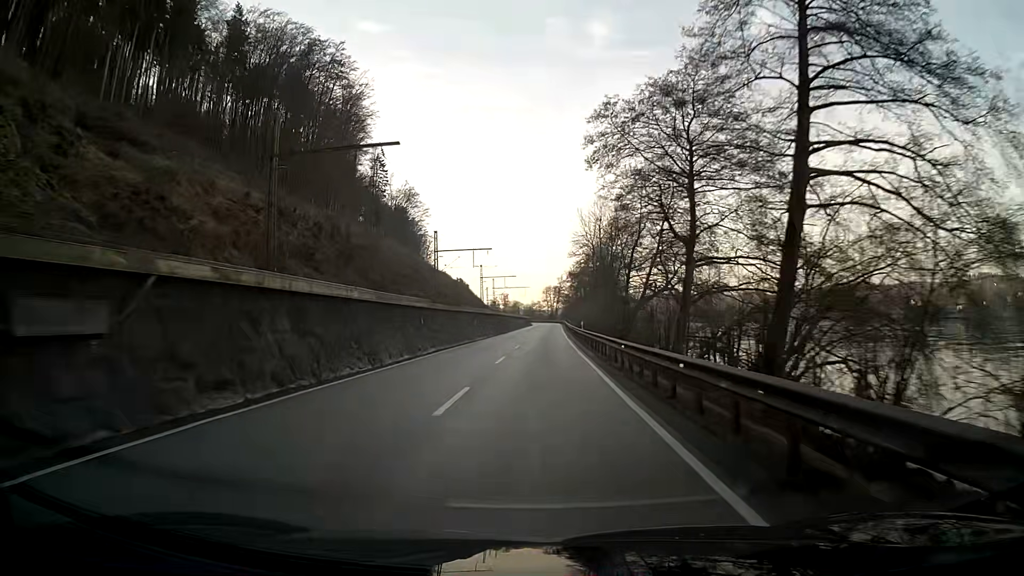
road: primary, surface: asphalt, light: Day
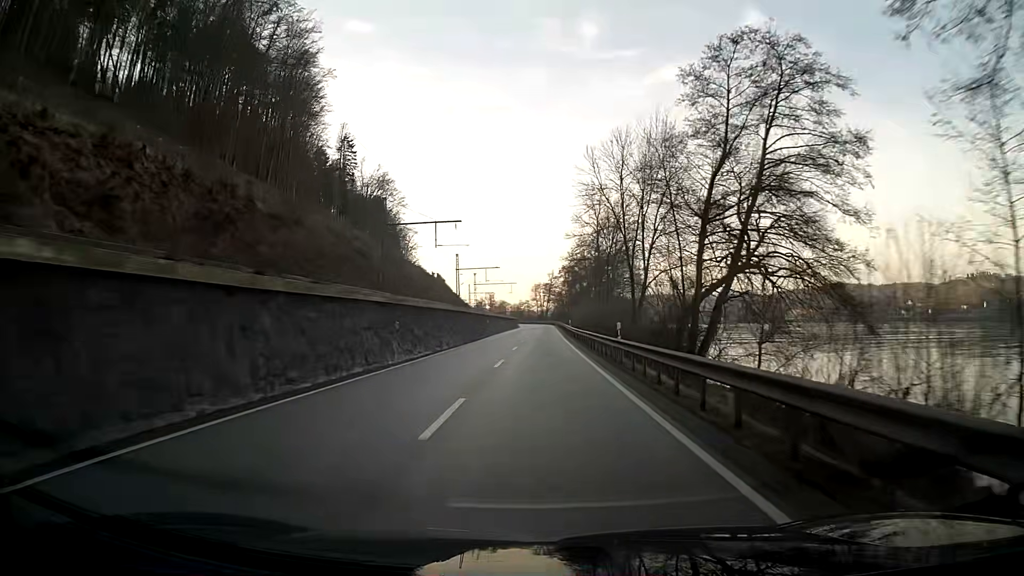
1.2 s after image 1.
(+0.2, +25.7) m; +1°
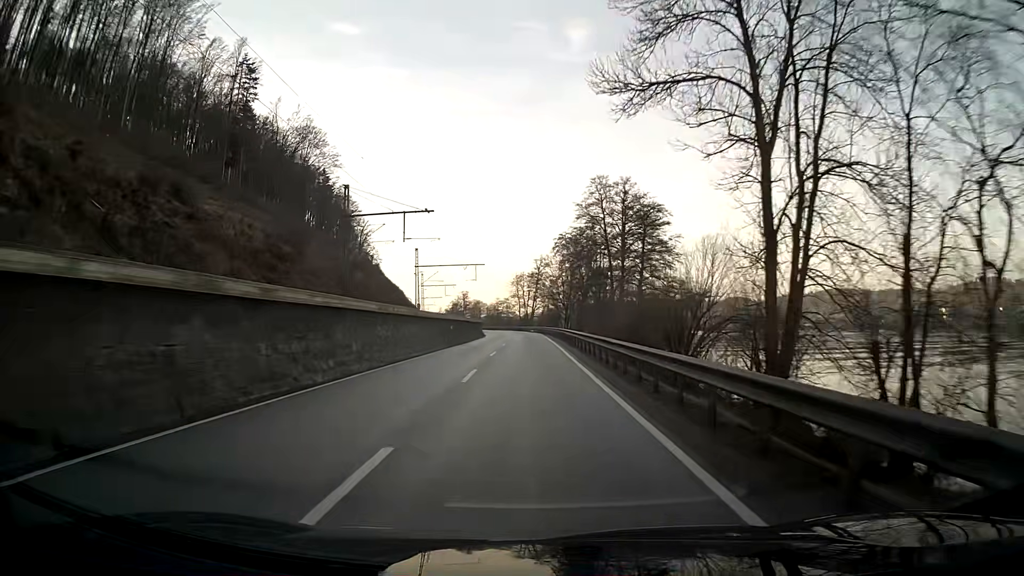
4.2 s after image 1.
(+0.8, +64.3) m; +1°
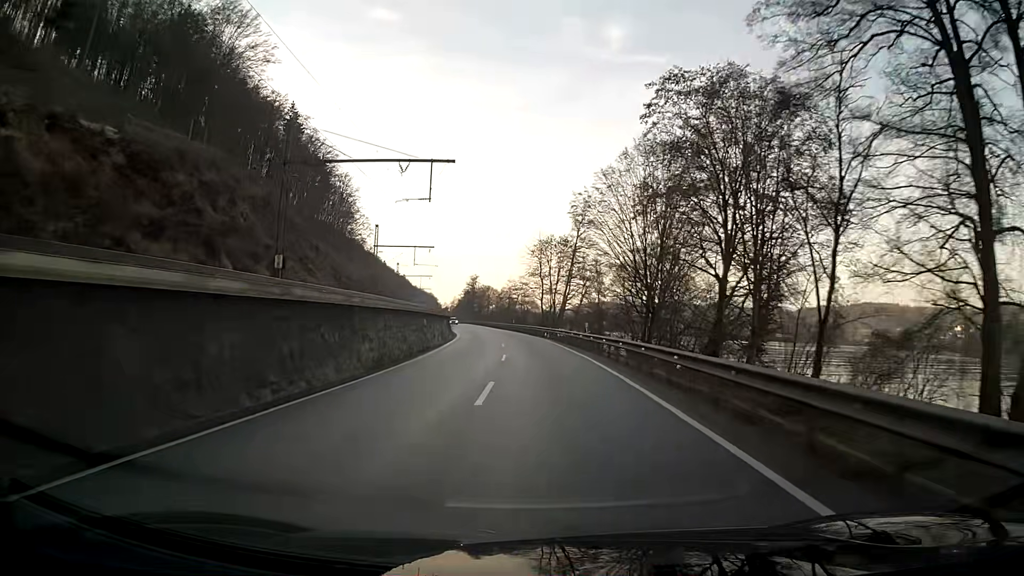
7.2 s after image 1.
(-1.0, +64.1) m; -2°
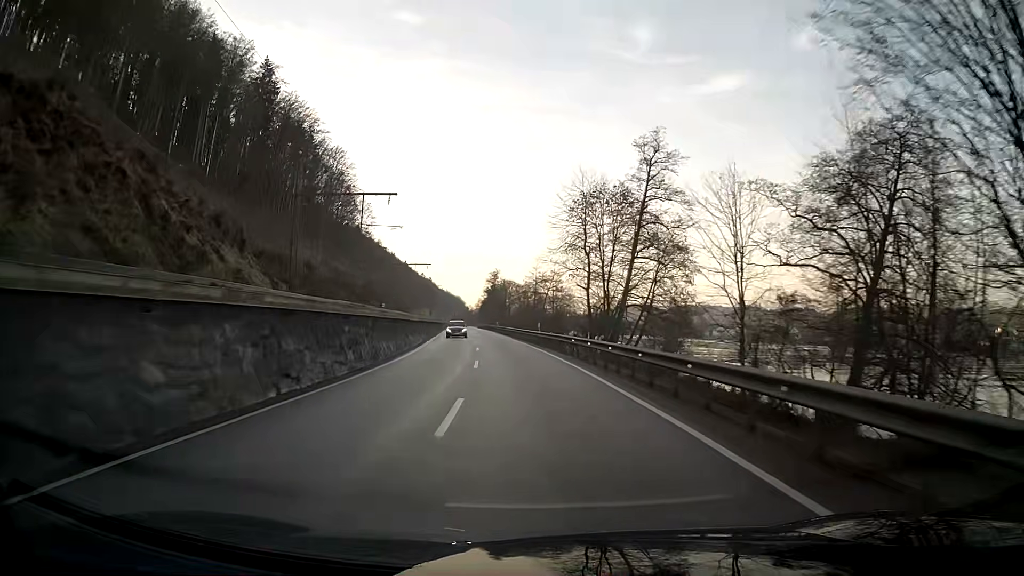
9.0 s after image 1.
(-0.8, +38.6) m; -3°
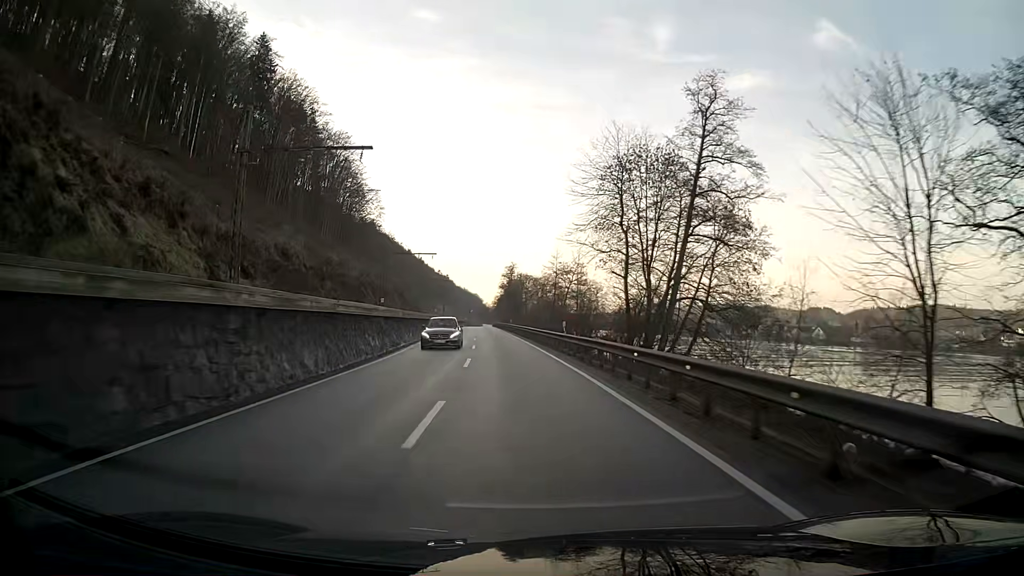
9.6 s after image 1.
(-0.2, +12.9) m; -2°
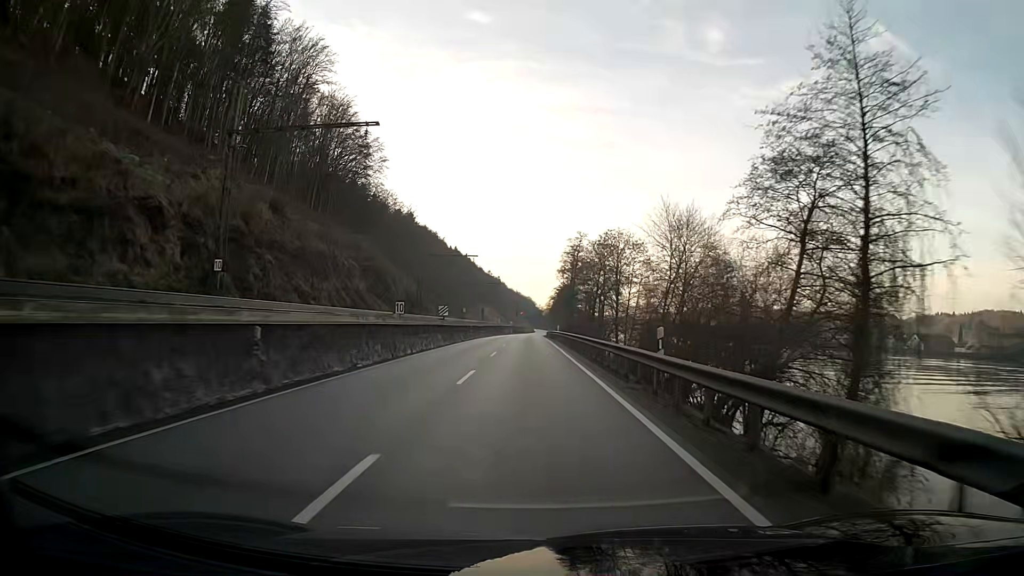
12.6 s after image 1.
(-3.3, +64.3) m; -4°
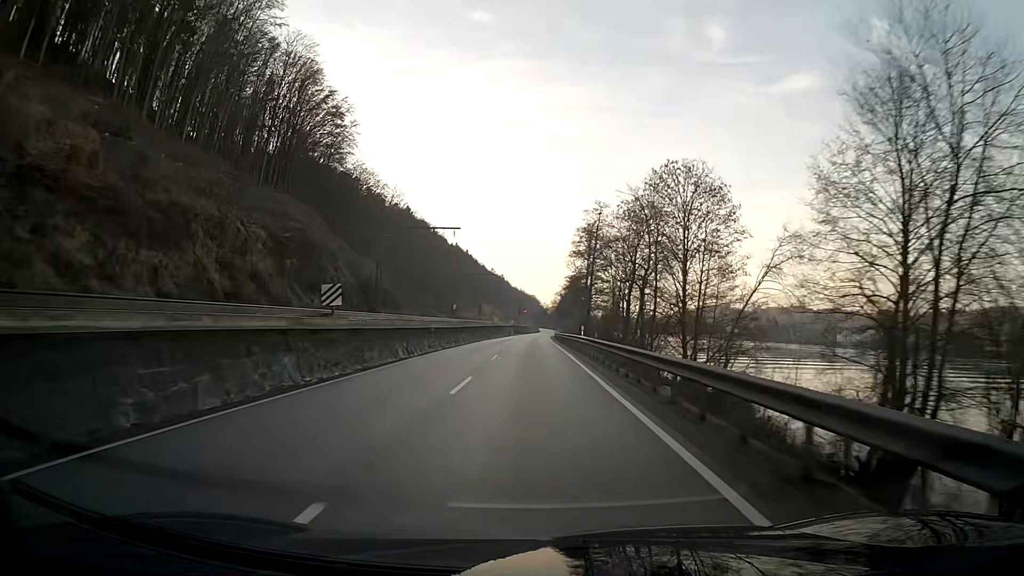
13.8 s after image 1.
(-0.1, +25.8) m; 0°
